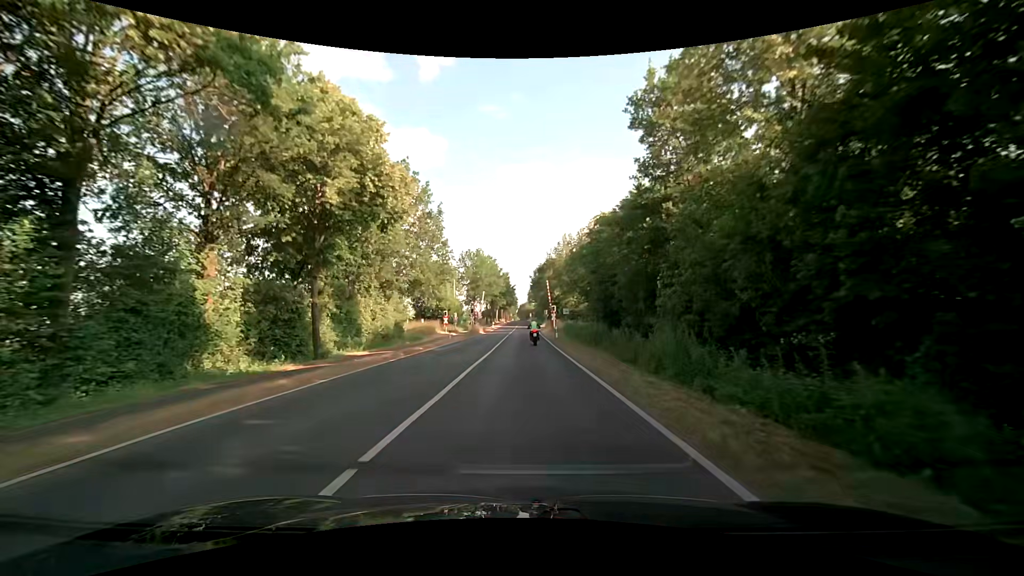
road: secondary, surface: asphalt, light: Day
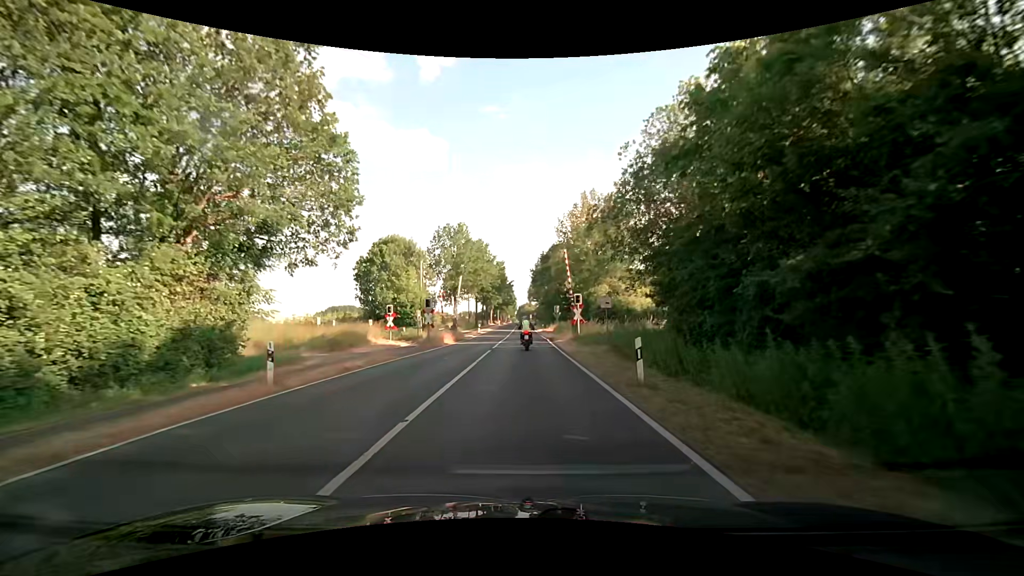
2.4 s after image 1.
(+0.2, +26.5) m; 0°
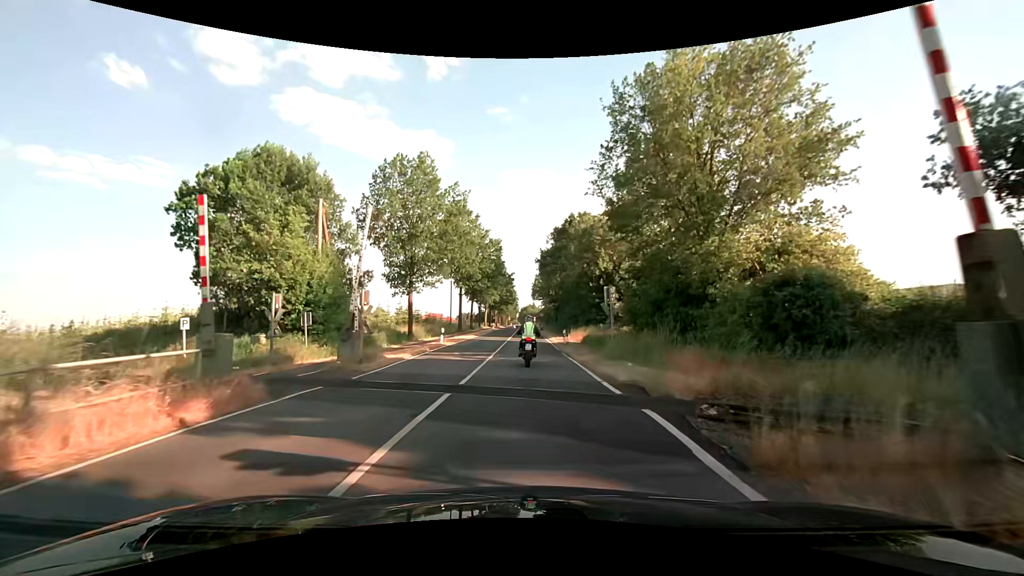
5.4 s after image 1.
(+0.2, +29.3) m; 0°
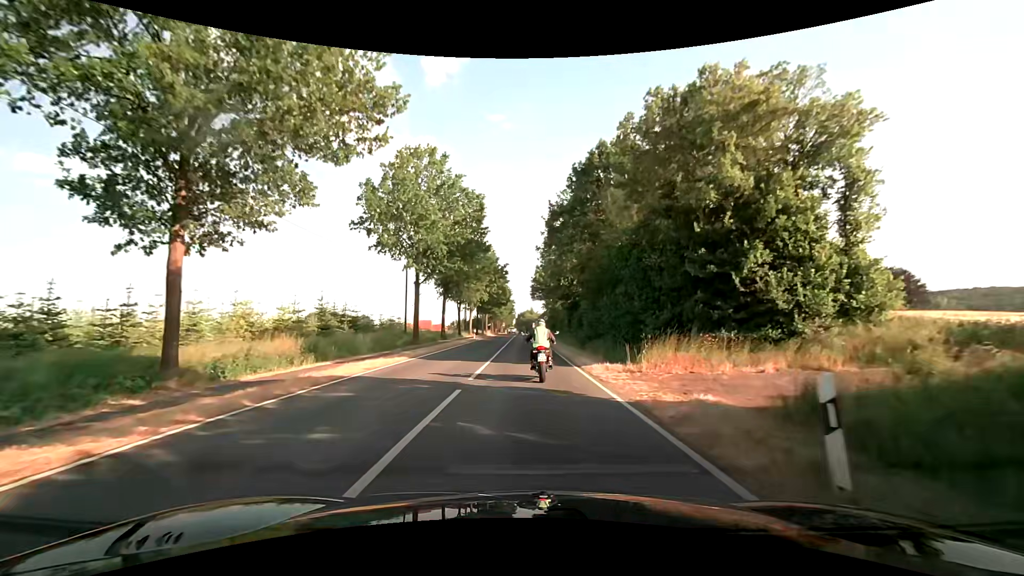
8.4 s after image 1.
(+0.2, +27.9) m; 0°
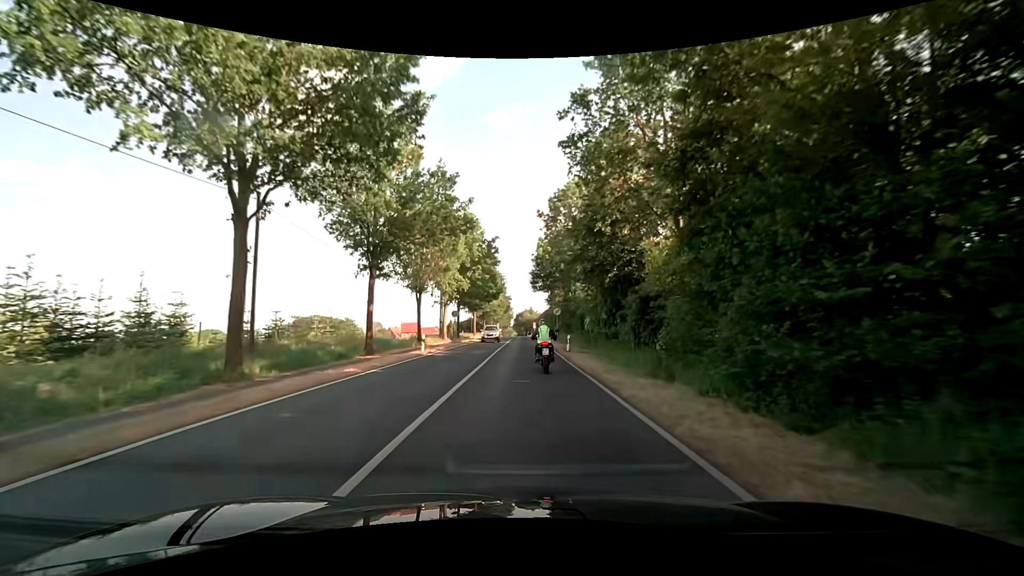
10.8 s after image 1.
(+0.4, +27.6) m; +1°
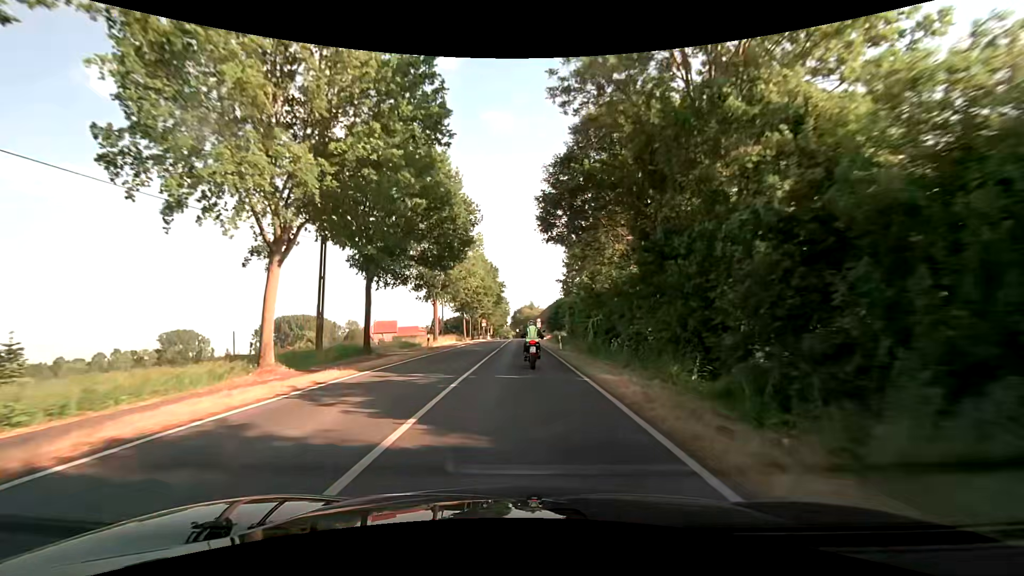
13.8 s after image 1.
(+0.1, +42.4) m; +1°
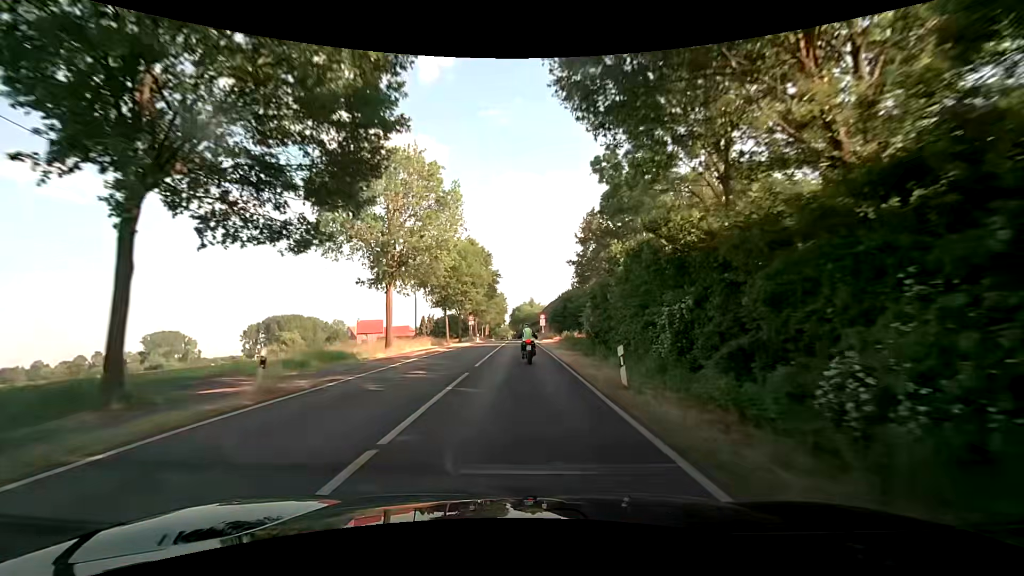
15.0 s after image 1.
(-0.2, +19.2) m; -1°
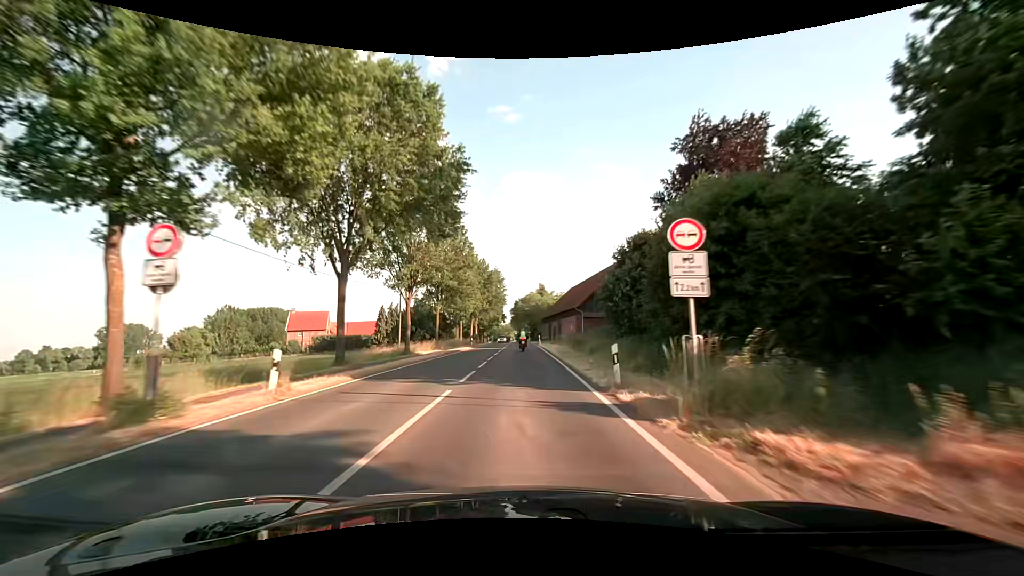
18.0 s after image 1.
(-0.1, +55.9) m; 0°
(0, +10) (0, +20) (0, +30) (0, +40) (0, +50) (-1, +60) (-1, +70) (-1, +80) (-1, +90) (-1, +100) m
